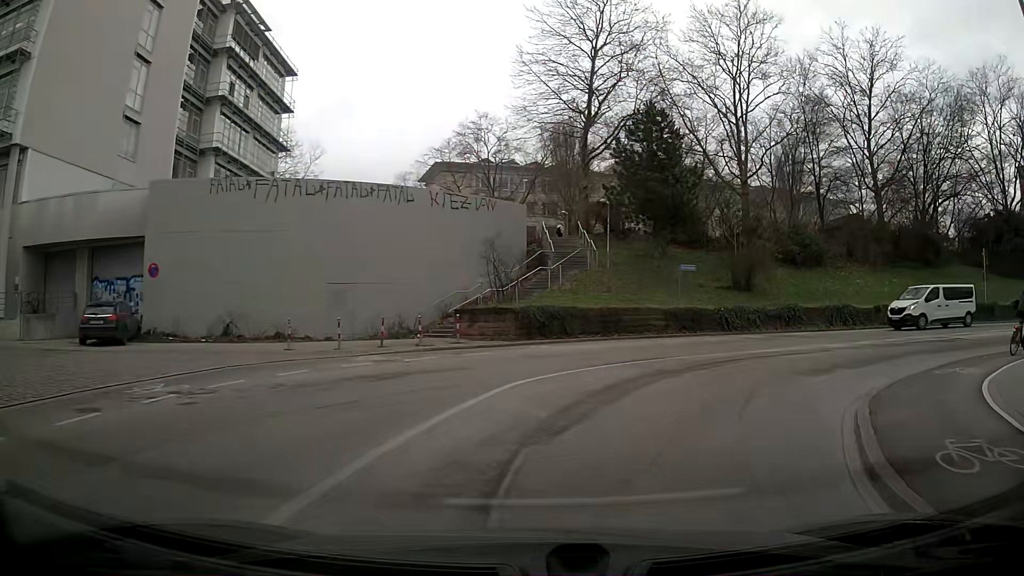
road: secondary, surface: asphalt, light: Day
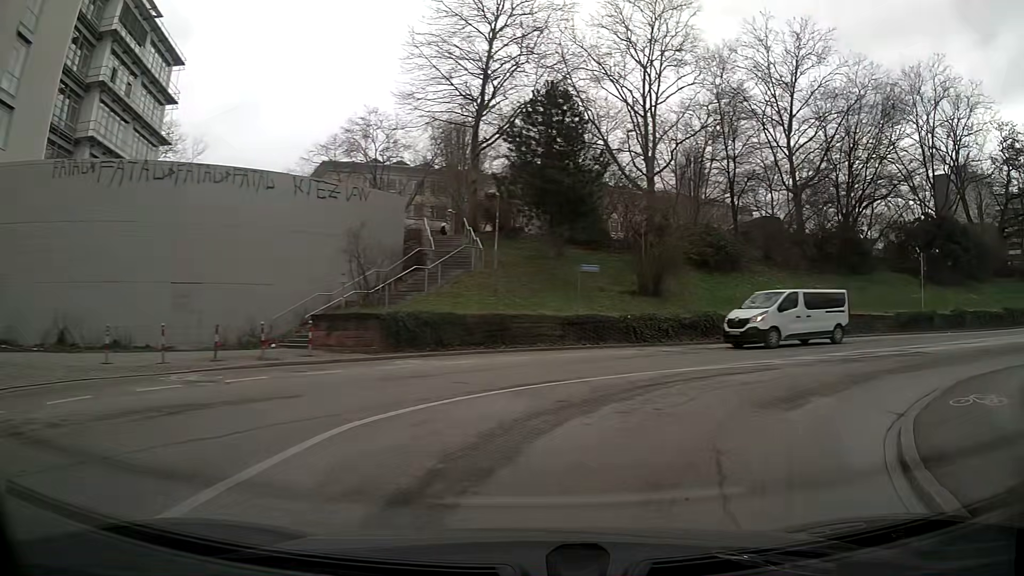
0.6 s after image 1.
(+0.4, +4.1) m; +10°
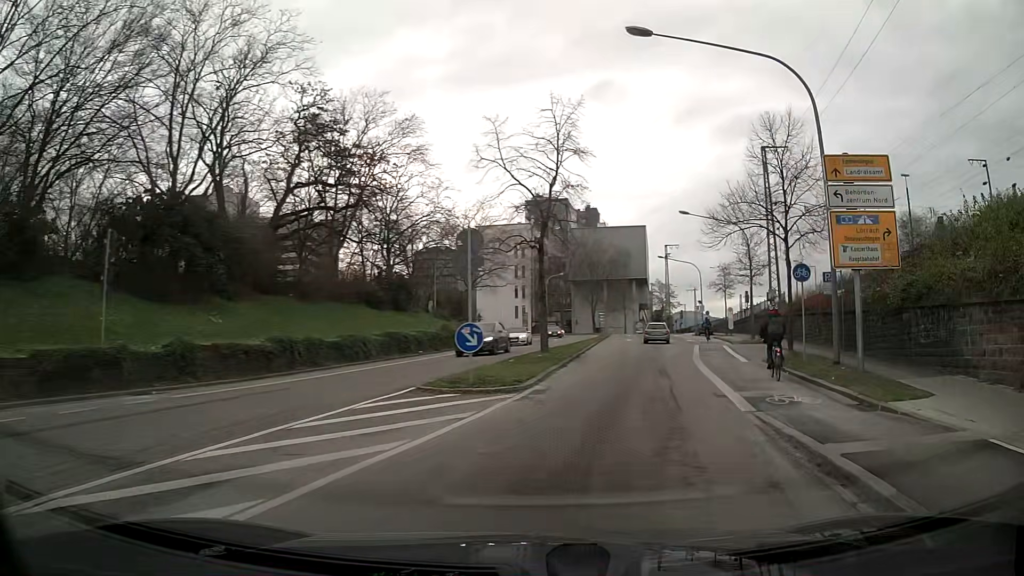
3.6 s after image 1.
(+11.7, +15.5) m; +68°
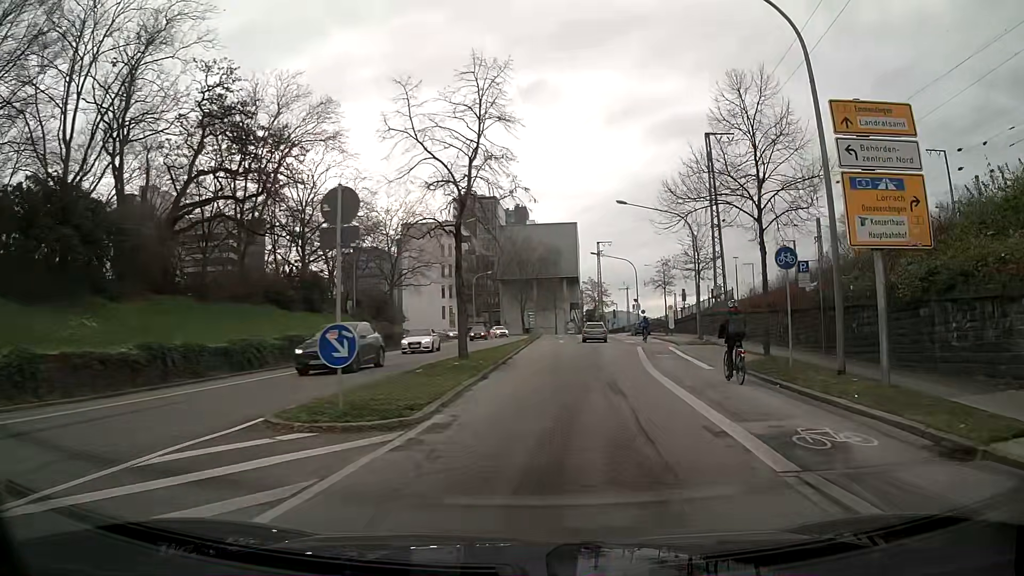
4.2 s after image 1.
(+0.3, +4.6) m; +7°
(0, +10) (+1, +20) (+1, +30) (+1, +40) (+2, +50) (+2, +60) (+2, +70) (+3, +80) (+2, +90) (-2, +99) m
